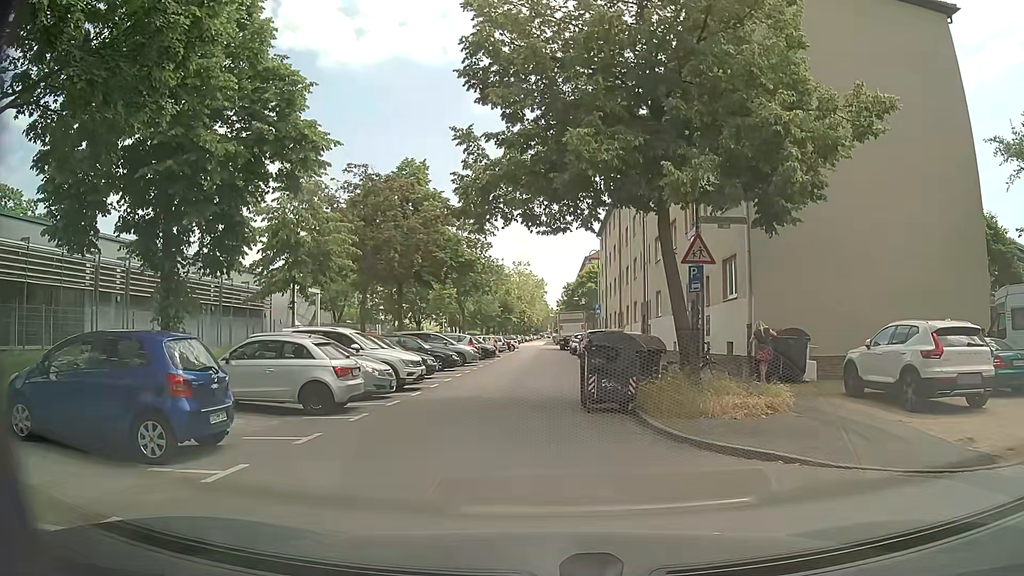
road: residential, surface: asphalt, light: Day
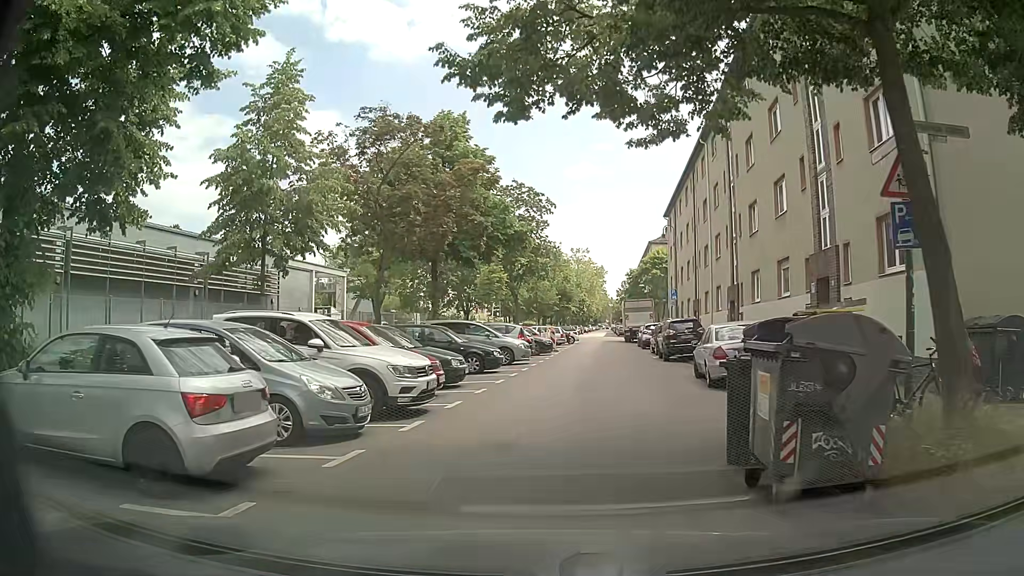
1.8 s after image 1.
(-0.4, +7.4) m; -6°
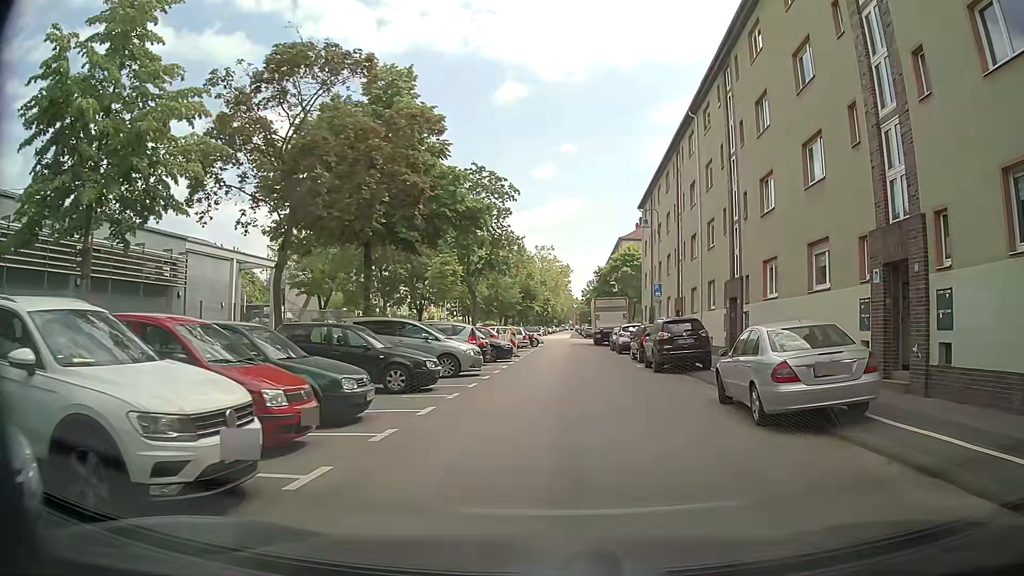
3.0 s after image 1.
(+0.1, +6.1) m; +4°
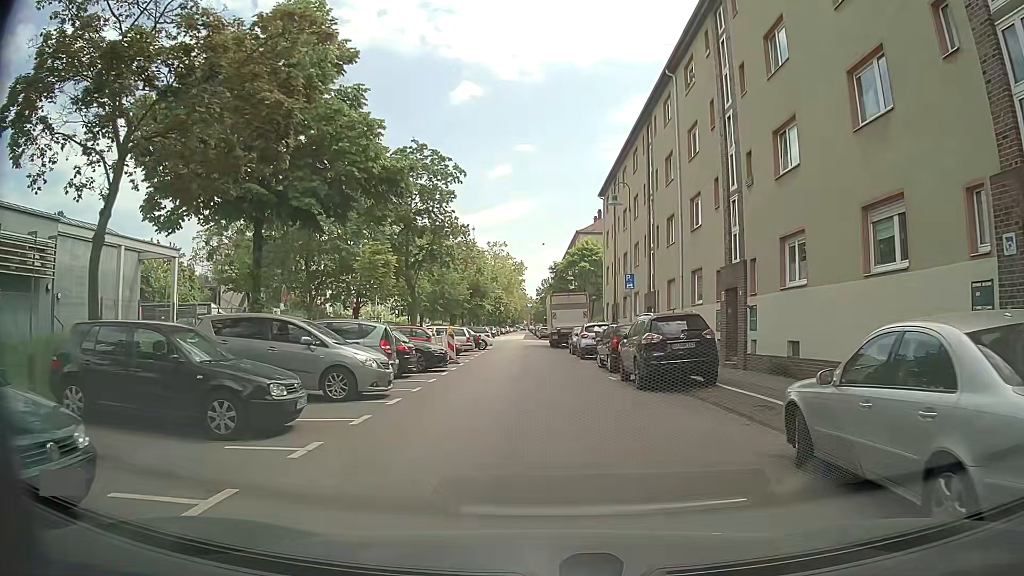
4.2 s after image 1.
(+0.3, +6.2) m; +5°
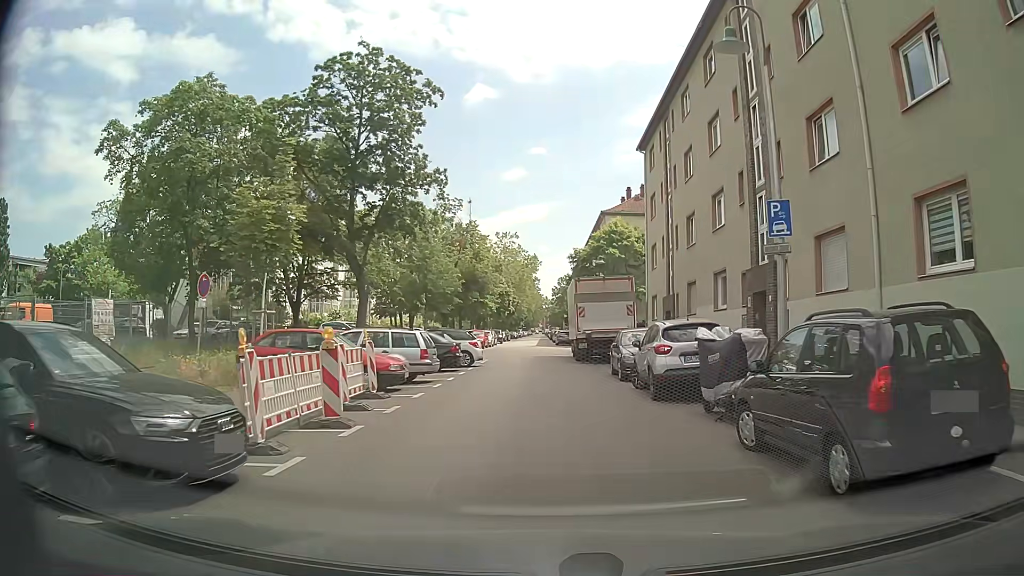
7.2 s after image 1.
(-0.6, +16.2) m; -3°
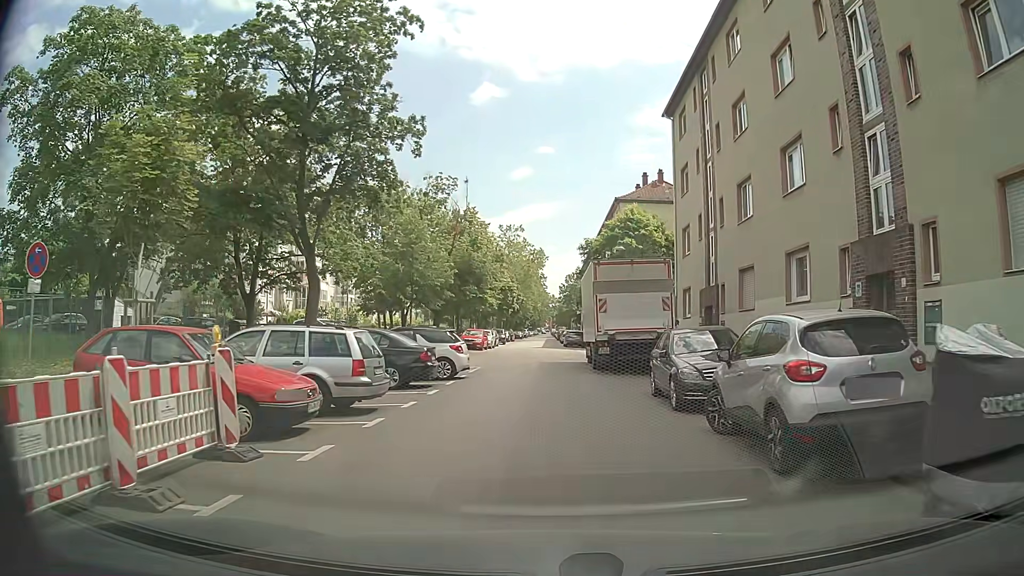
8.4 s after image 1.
(-0.1, +7.0) m; -2°
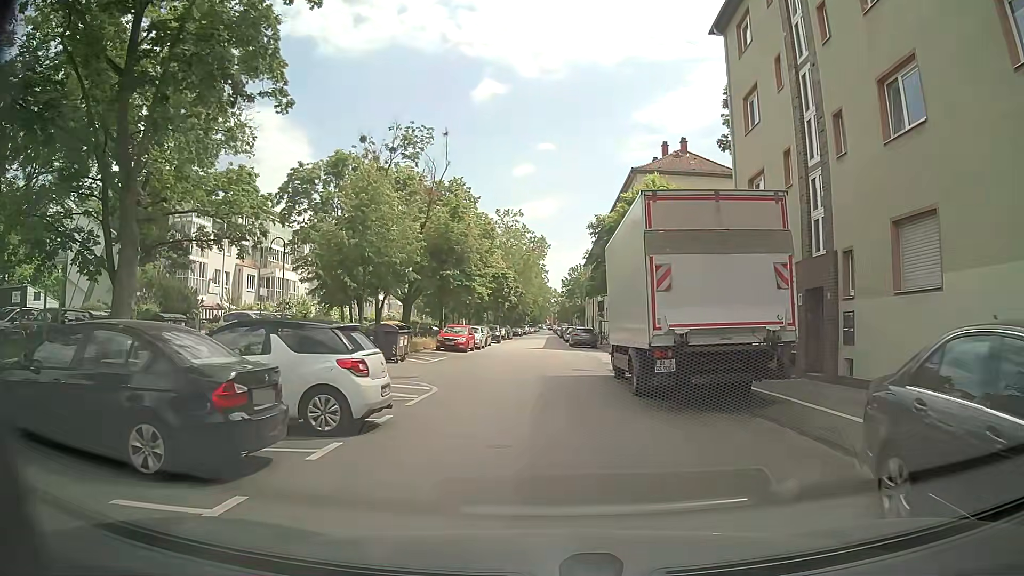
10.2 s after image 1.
(+0.2, +10.5) m; +1°
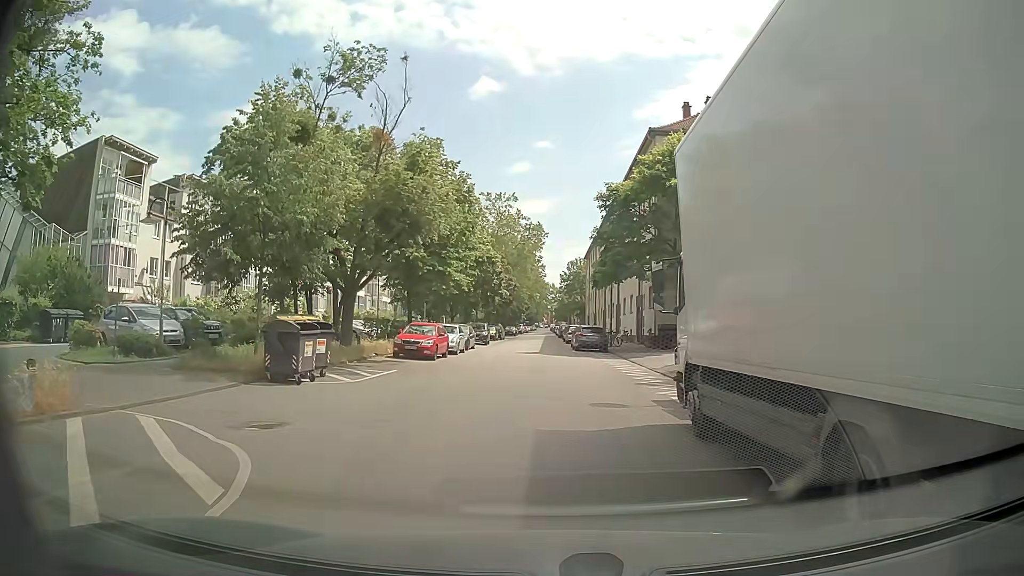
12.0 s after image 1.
(+0.1, +10.0) m; +1°
(0, +10) (0, +20) (0, +30) (0, +40) (-1, +50) (-1, +60) (-1, +70) (-1, +80) (-1, +90) (-1, +100) m
